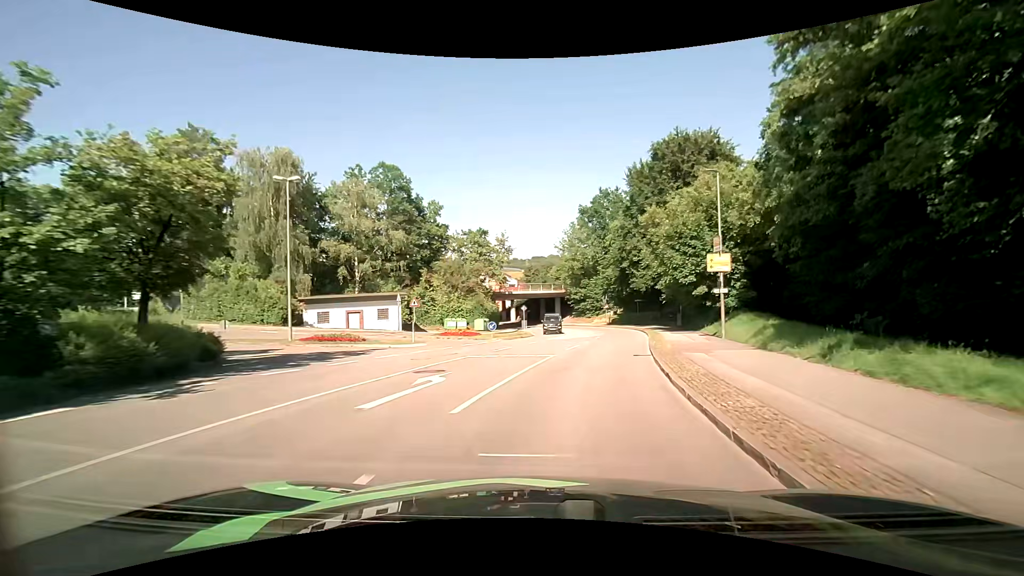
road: unclassified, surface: asphalt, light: Day
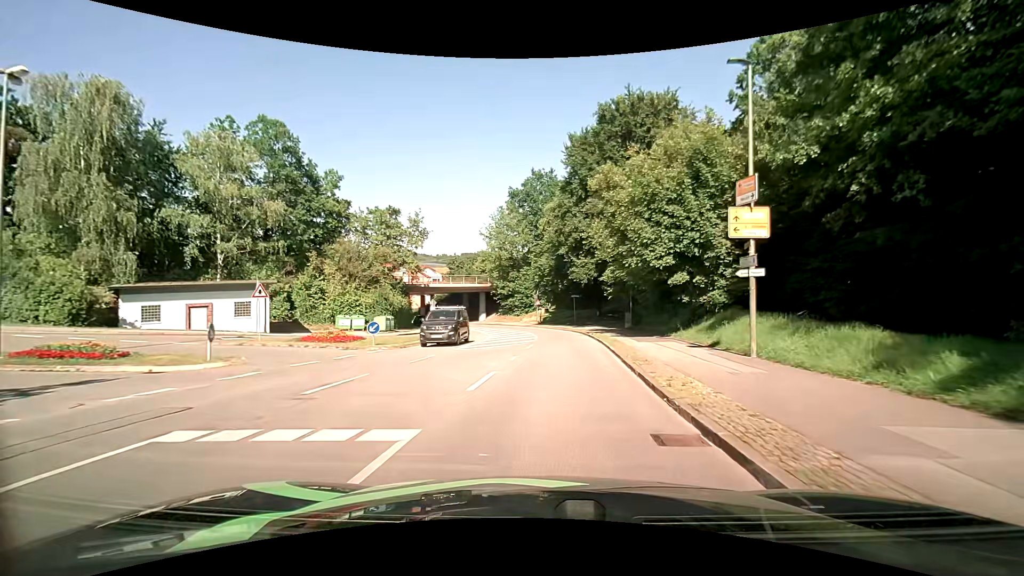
(+0.9, +11.5) m; +8°
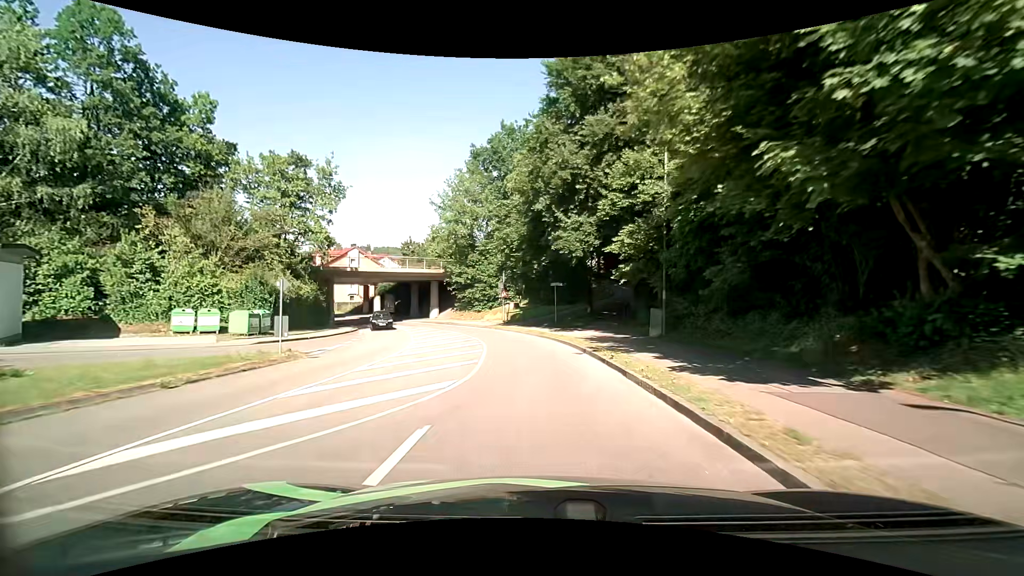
(+0.8, +17.8) m; +4°
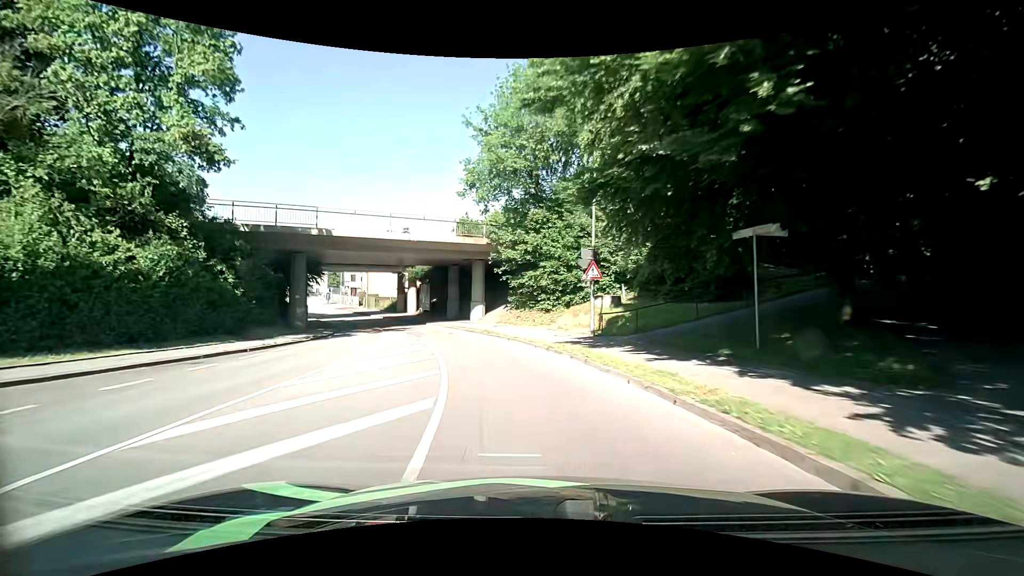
(-1.4, +24.5) m; -9°
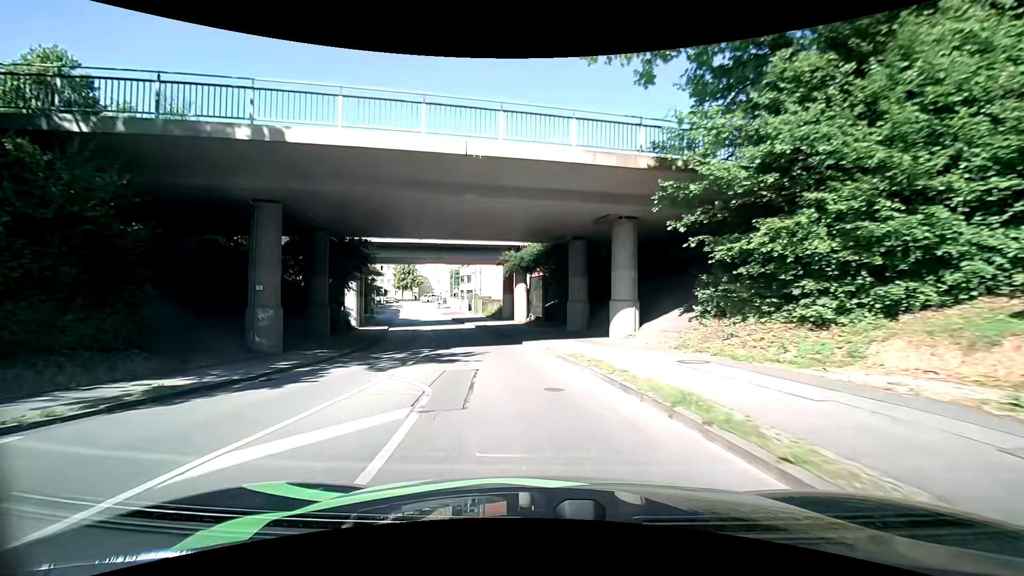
(-2.0, +18.7) m; -14°
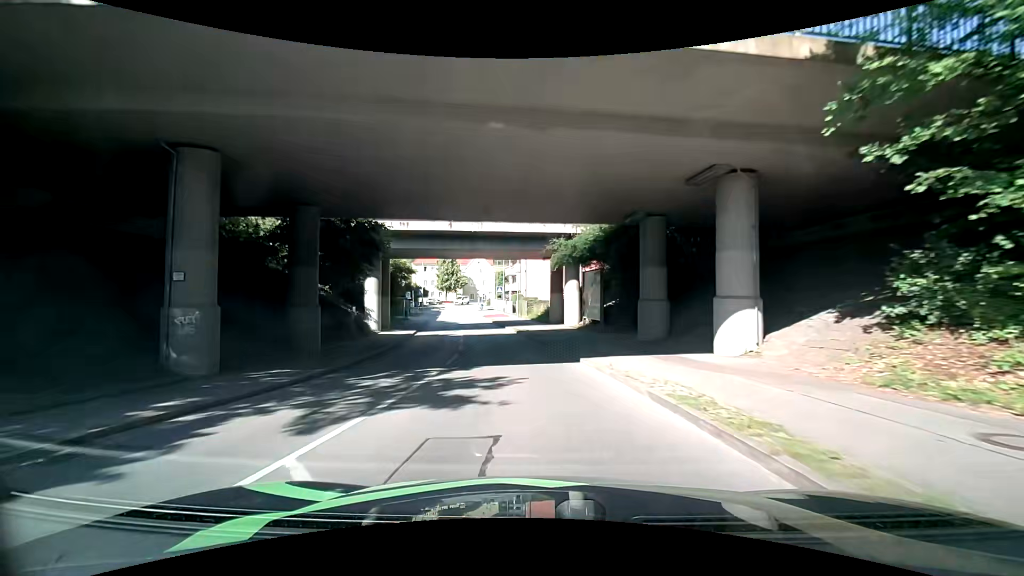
(-0.3, +6.3) m; -6°
